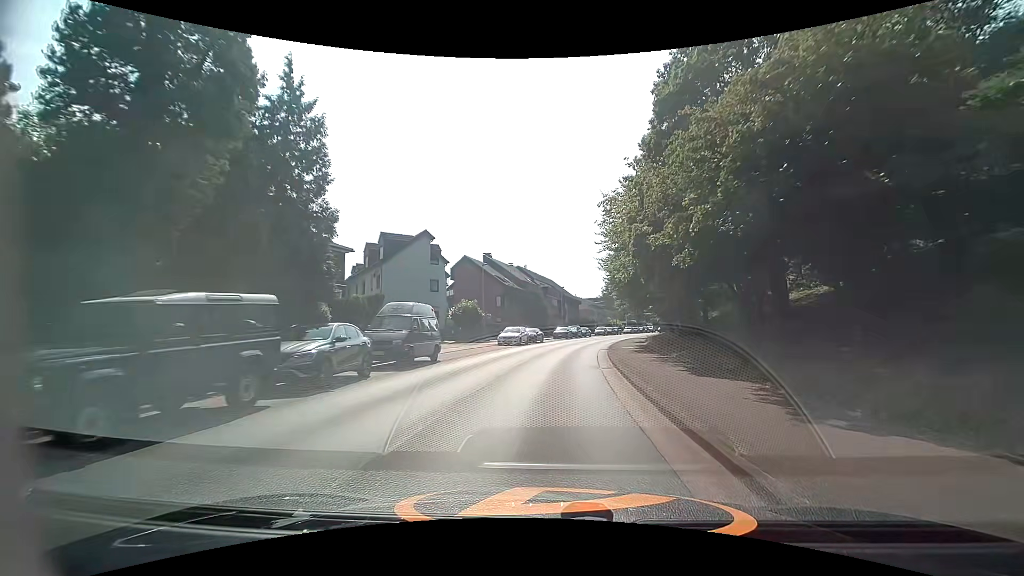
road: secondary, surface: asphalt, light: Day
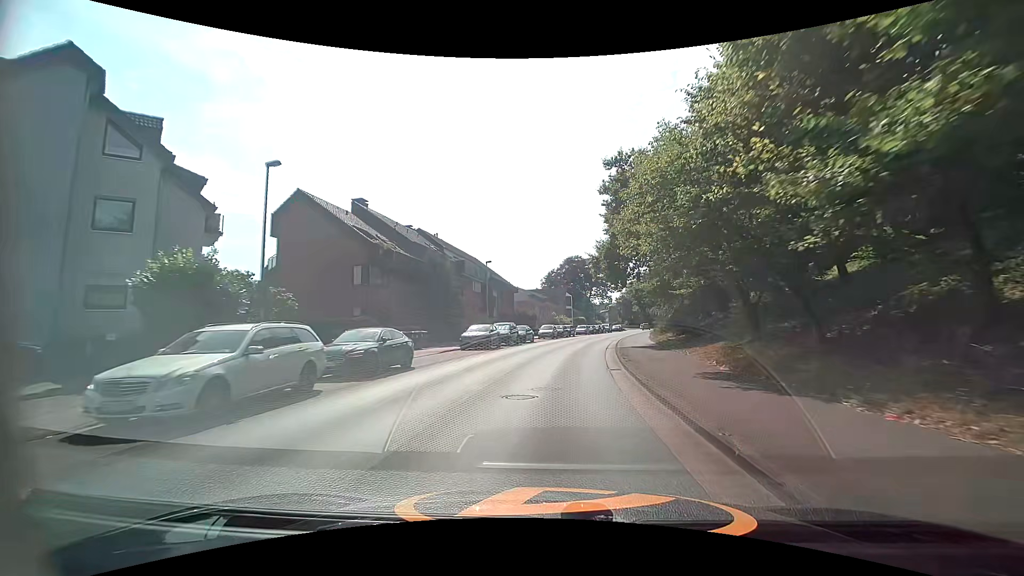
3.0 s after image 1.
(+2.1, +31.8) m; +7°
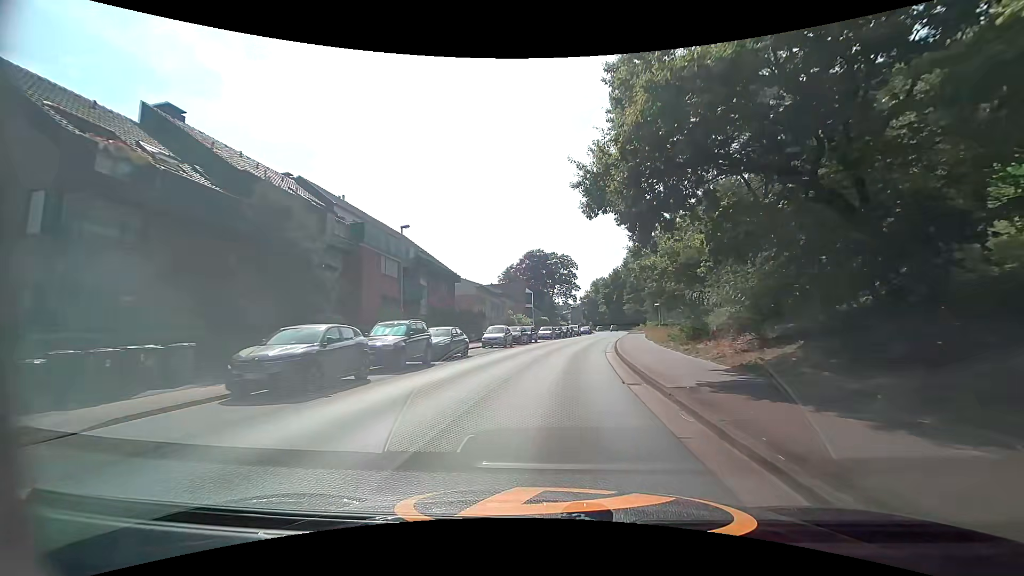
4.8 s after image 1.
(+0.9, +18.9) m; +5°
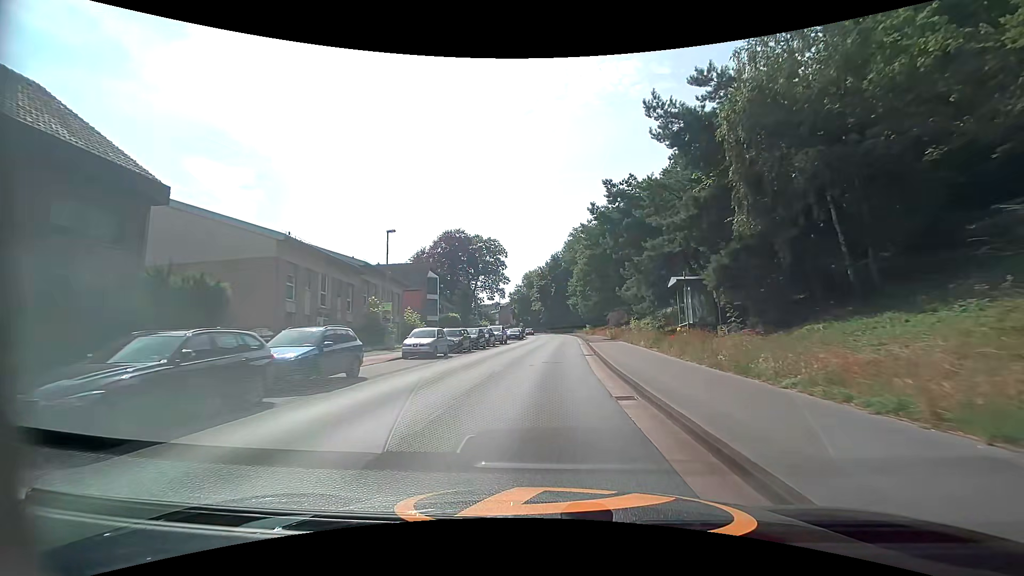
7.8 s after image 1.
(+2.3, +32.3) m; +8°
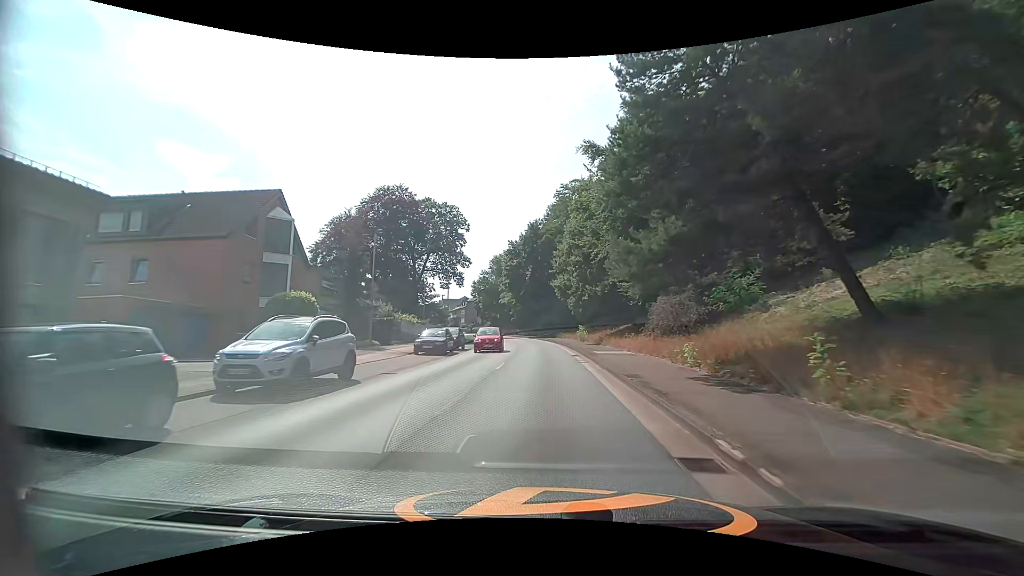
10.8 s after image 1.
(+1.1, +33.9) m; +3°
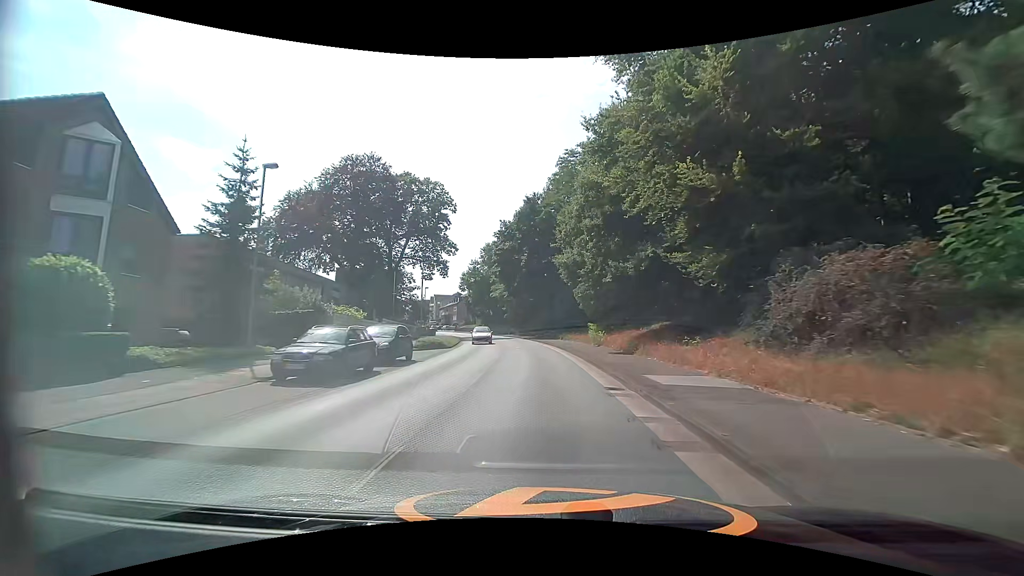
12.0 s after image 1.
(0.0, +13.8) m; 0°
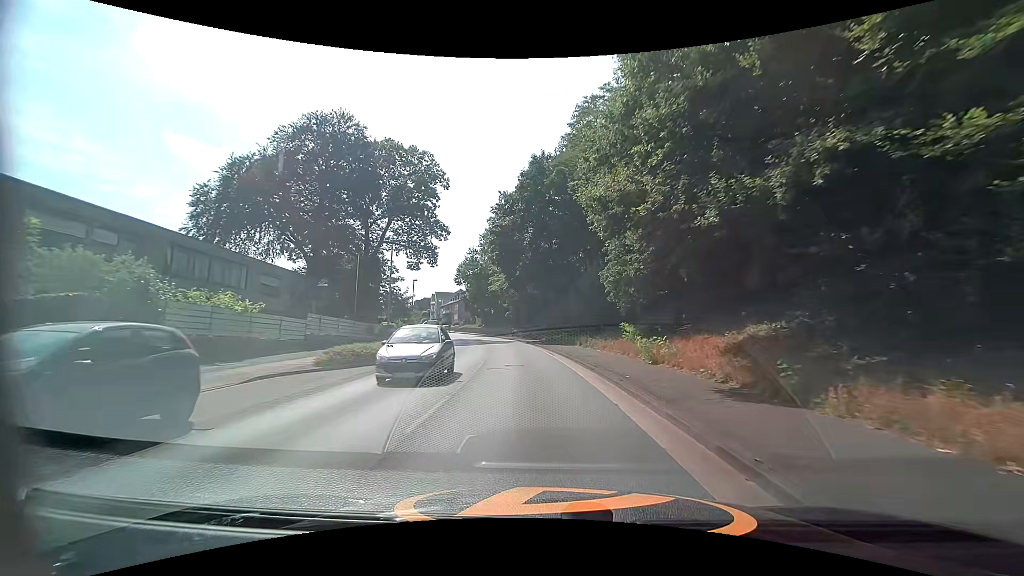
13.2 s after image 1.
(+0.2, +13.9) m; 0°
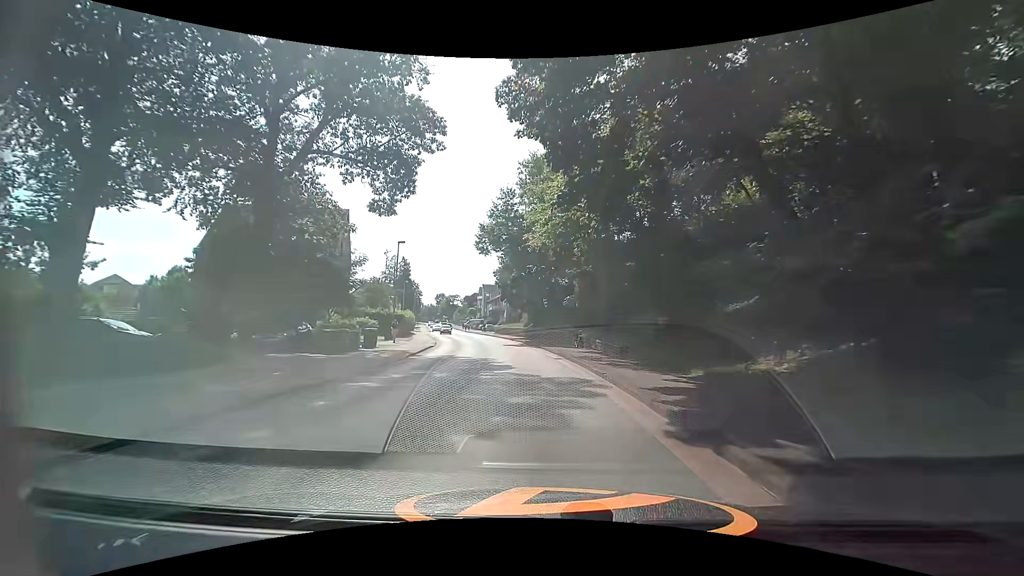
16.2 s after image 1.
(-2.3, +34.9) m; -8°
(0, +10) (-1, +20) (-1, +30) (-3, +40) (-4, +50) (-6, +60) (-9, +69) (-11, +79) (-13, +89) (-16, +98) m
